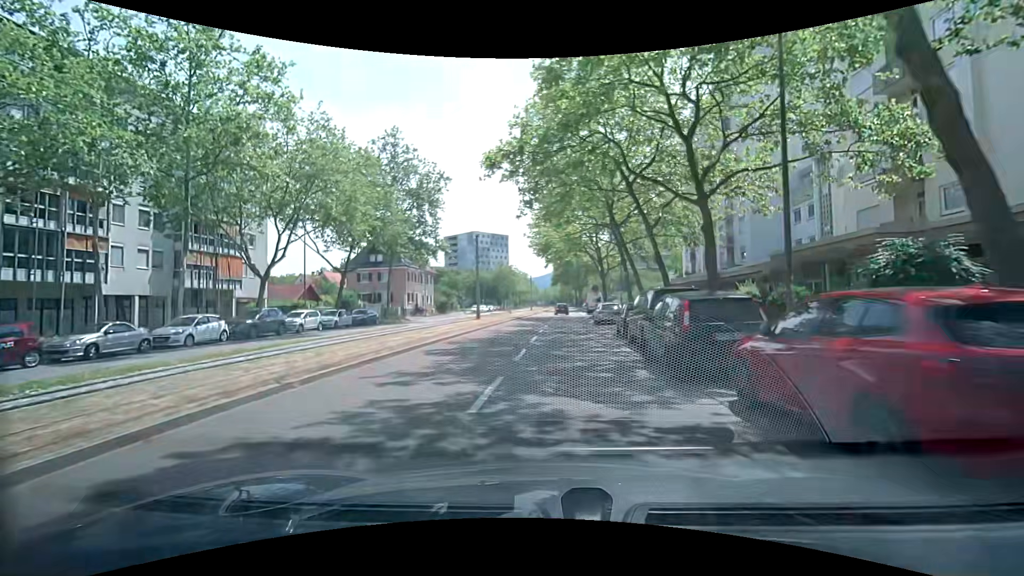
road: tertiary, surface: asphalt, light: Day
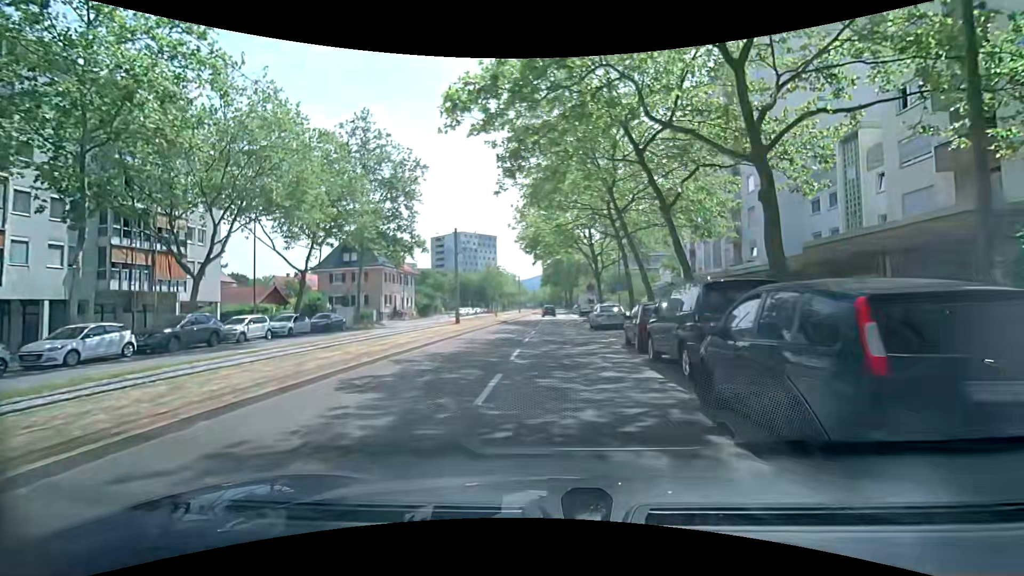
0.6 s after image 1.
(0.0, +5.1) m; +1°
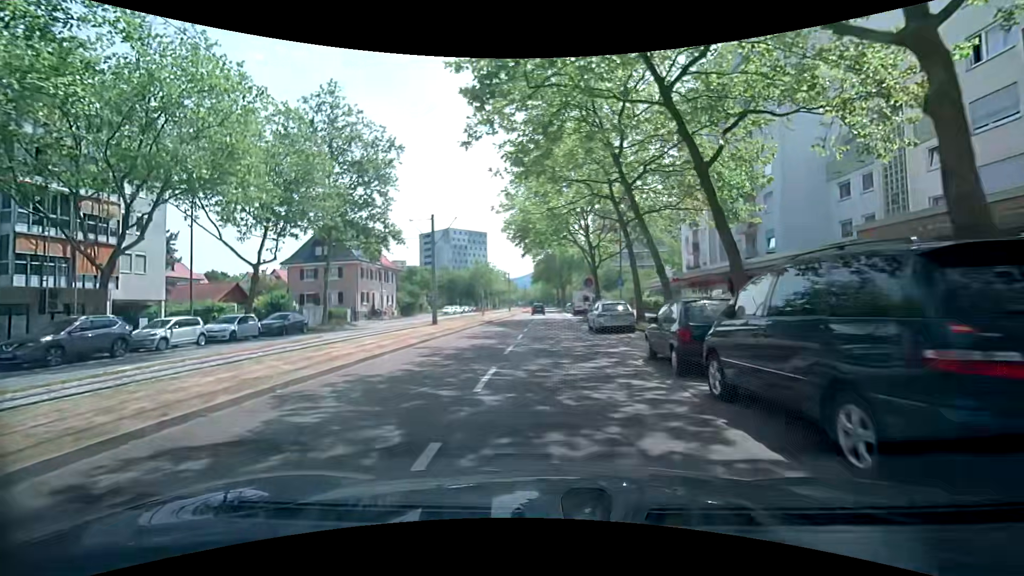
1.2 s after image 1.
(0.0, +5.1) m; +1°
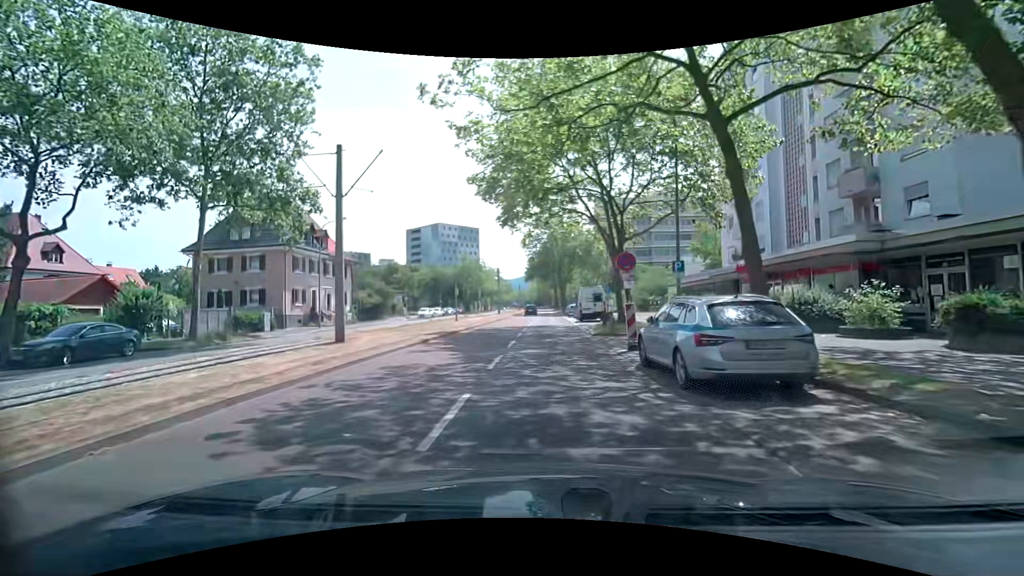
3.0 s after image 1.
(0.0, +14.9) m; 0°
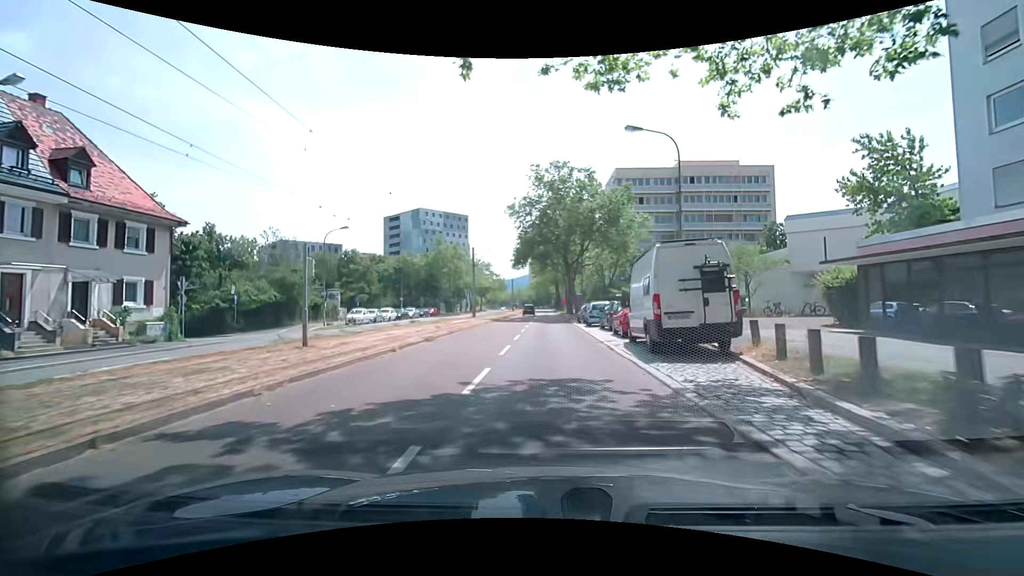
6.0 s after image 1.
(+0.1, +26.8) m; 0°
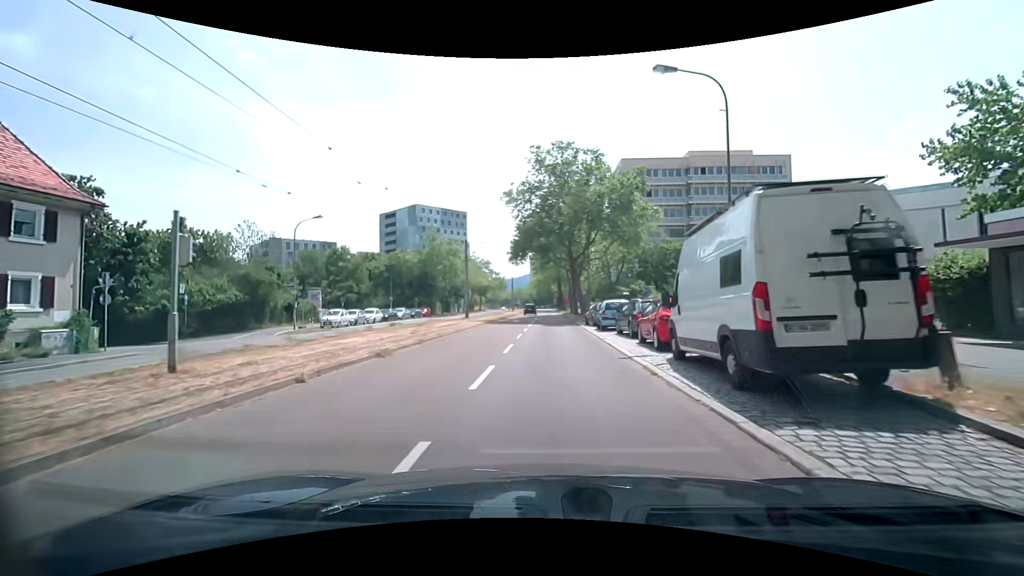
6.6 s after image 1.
(0.0, +5.8) m; 0°
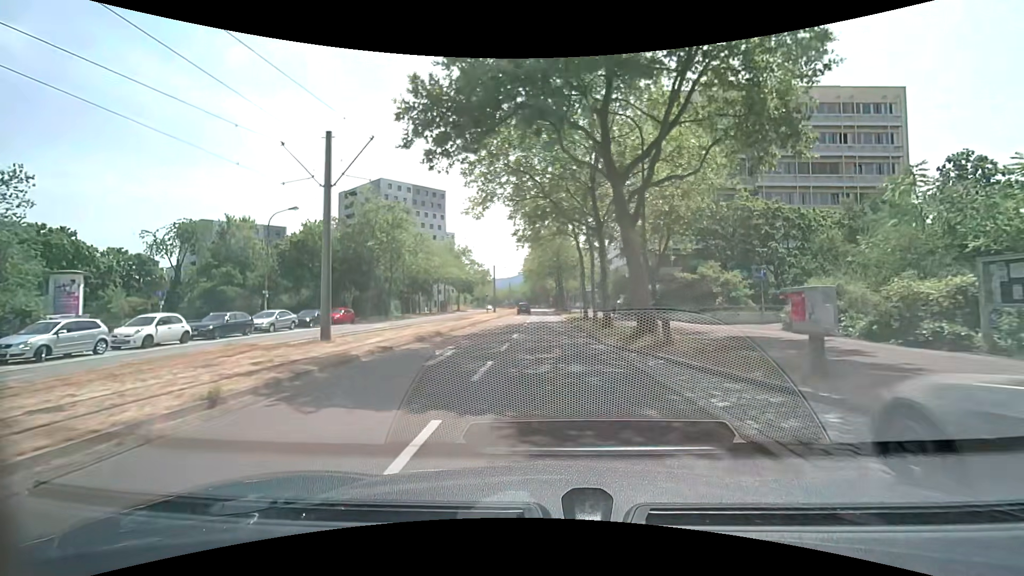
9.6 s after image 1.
(+0.2, +29.0) m; +1°
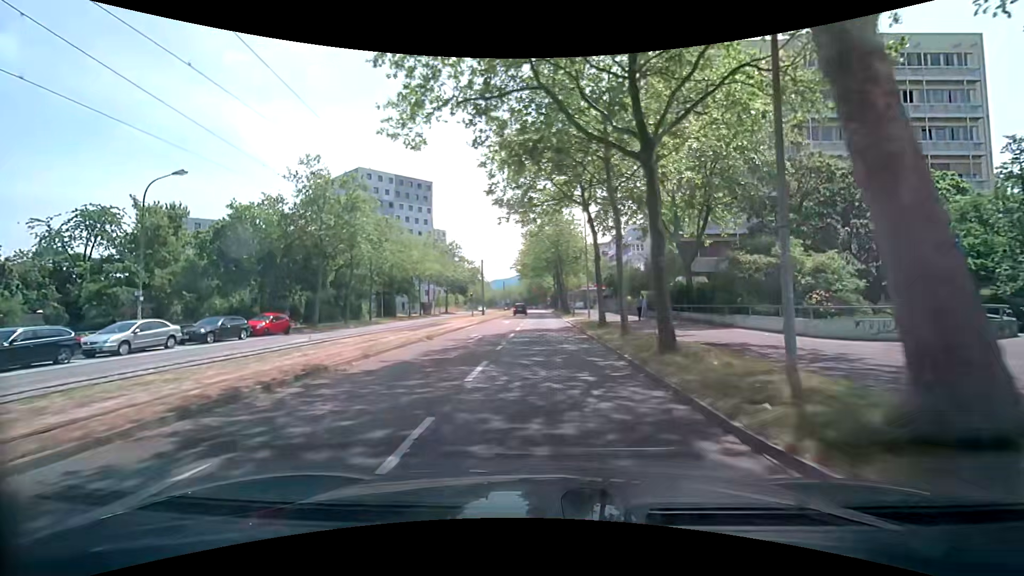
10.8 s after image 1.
(0.0, +11.6) m; 0°
(0, +10) (0, +20) (0, +30) (0, +40) (0, +50) (0, +60) (0, +70) (-1, +80) (-1, +90) (-1, +100) m
